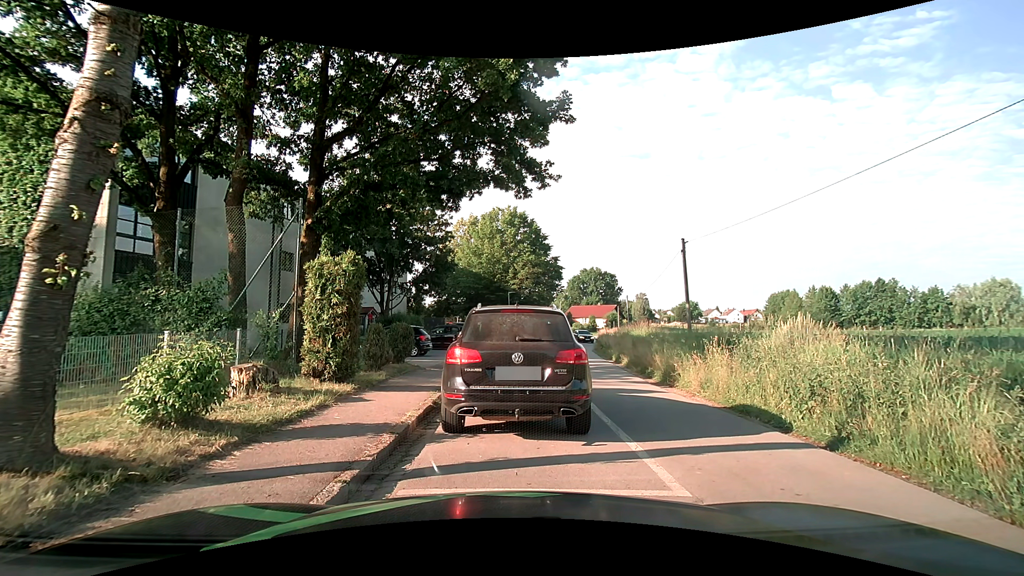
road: residential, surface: asphalt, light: Day
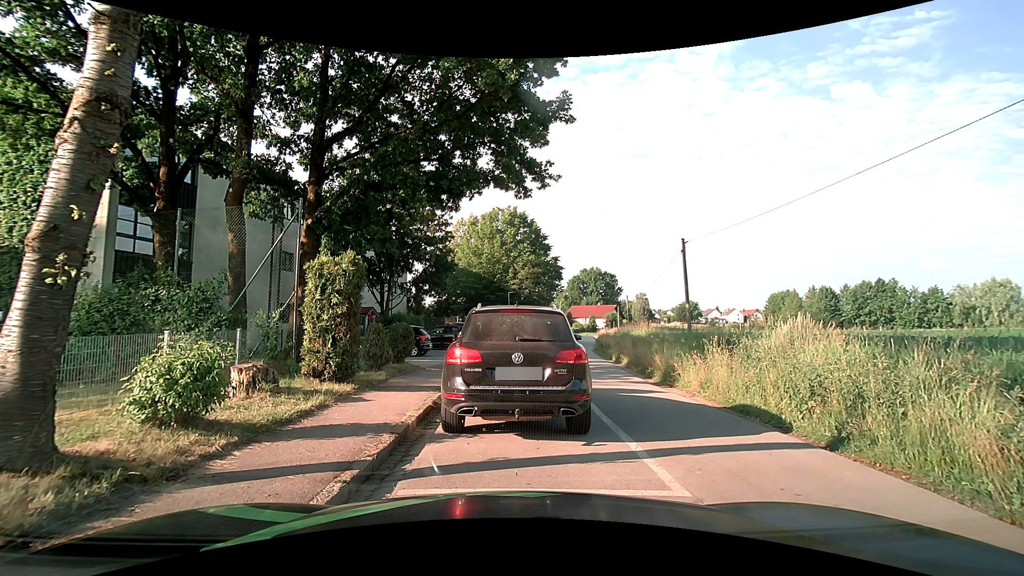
(0.0, 0.0) m; 0°
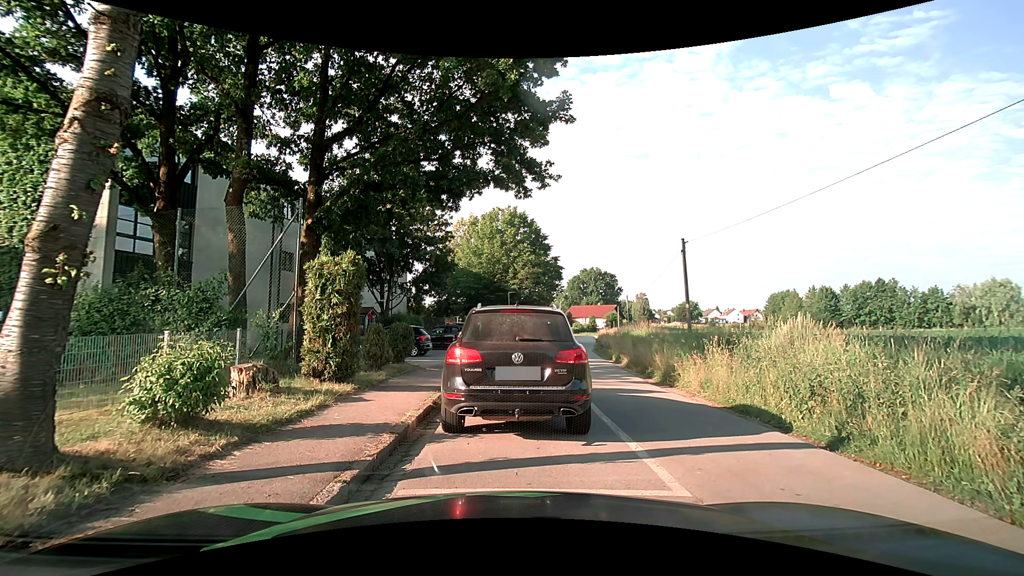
(0.0, 0.0) m; 0°
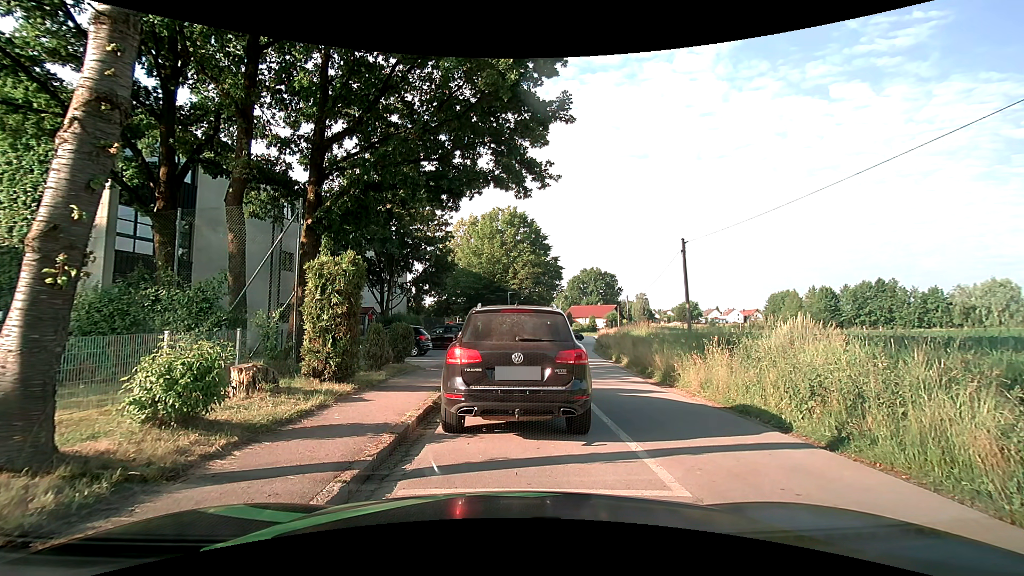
(0.0, 0.0) m; 0°
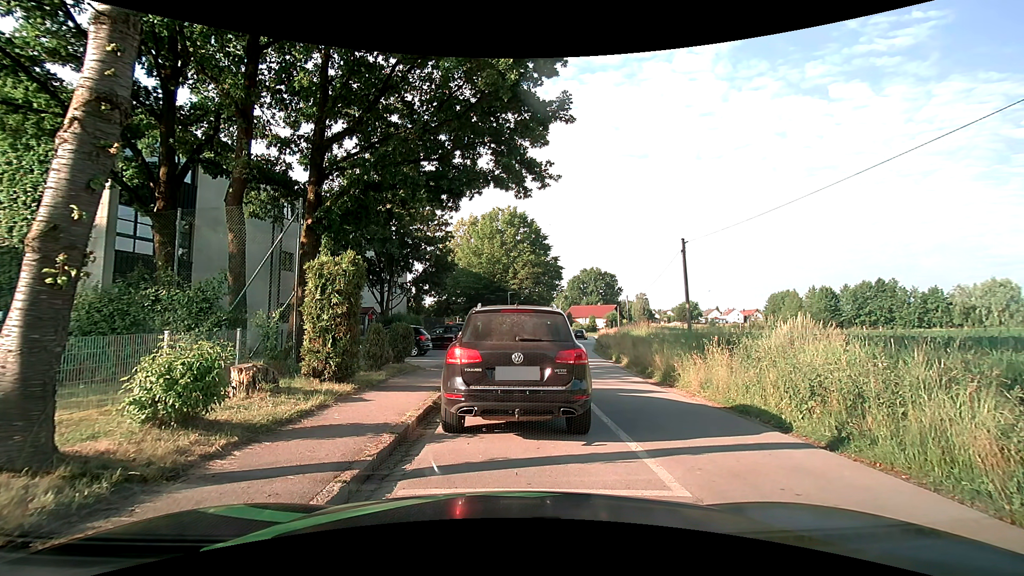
(0.0, 0.0) m; 0°
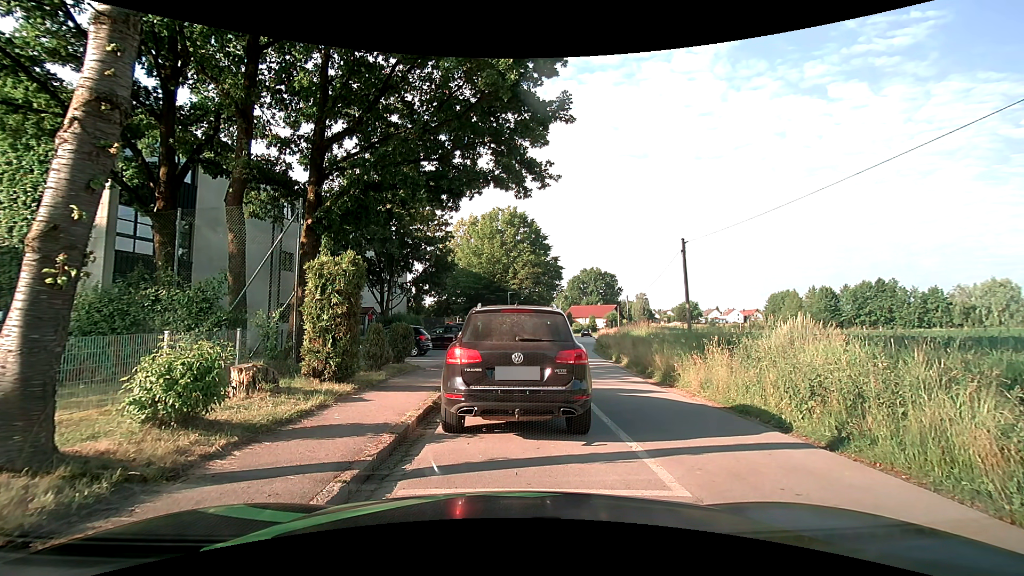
(0.0, 0.0) m; 0°
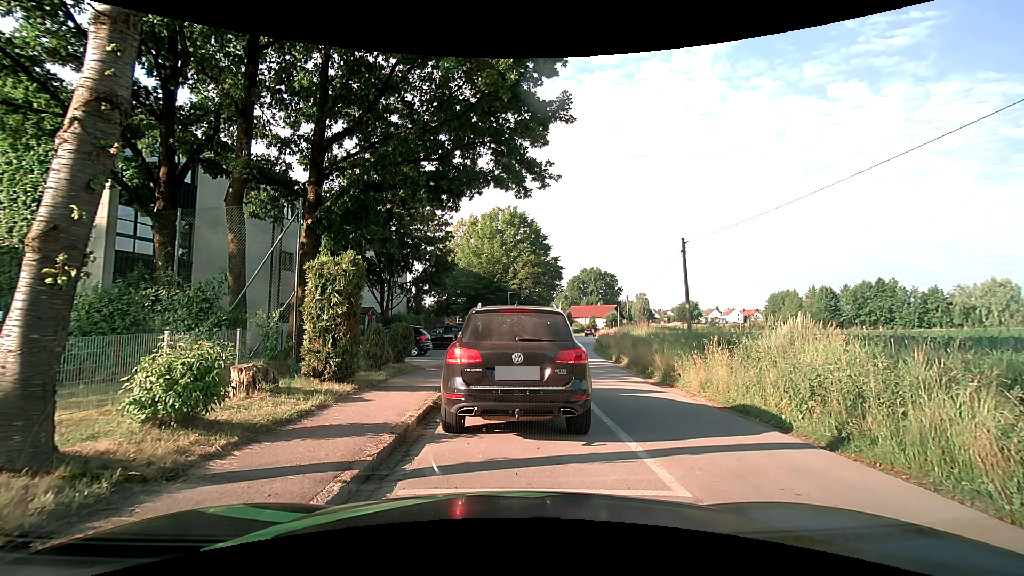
(0.0, 0.0) m; 0°
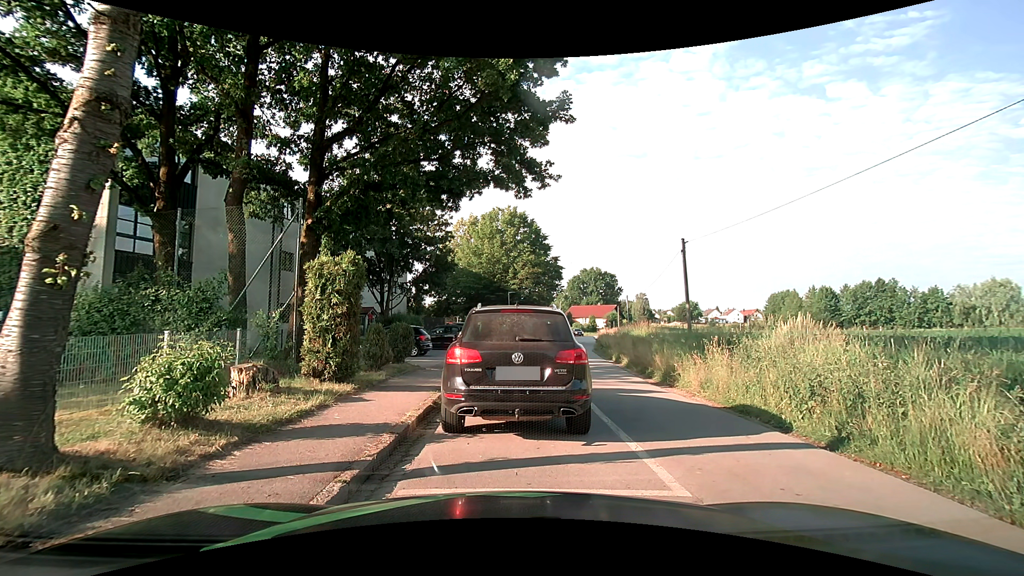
(0.0, 0.0) m; 0°
